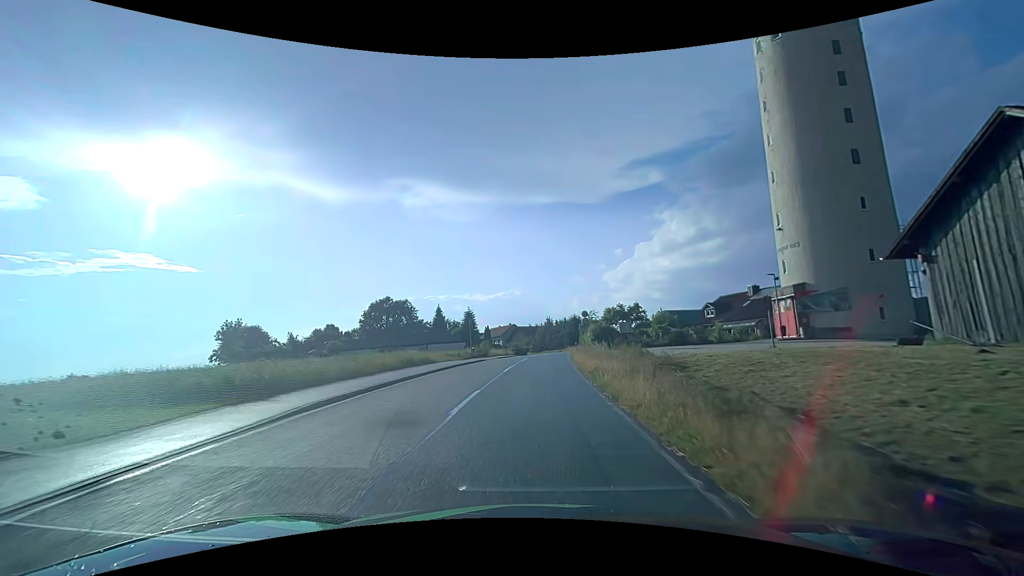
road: tertiary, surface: asphalt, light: Day
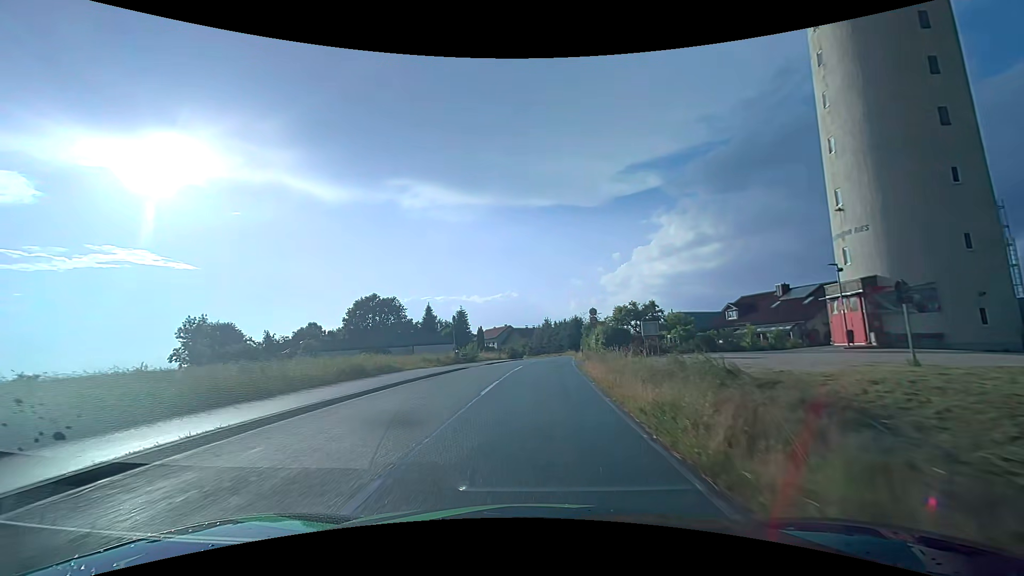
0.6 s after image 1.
(0.0, +8.3) m; 0°
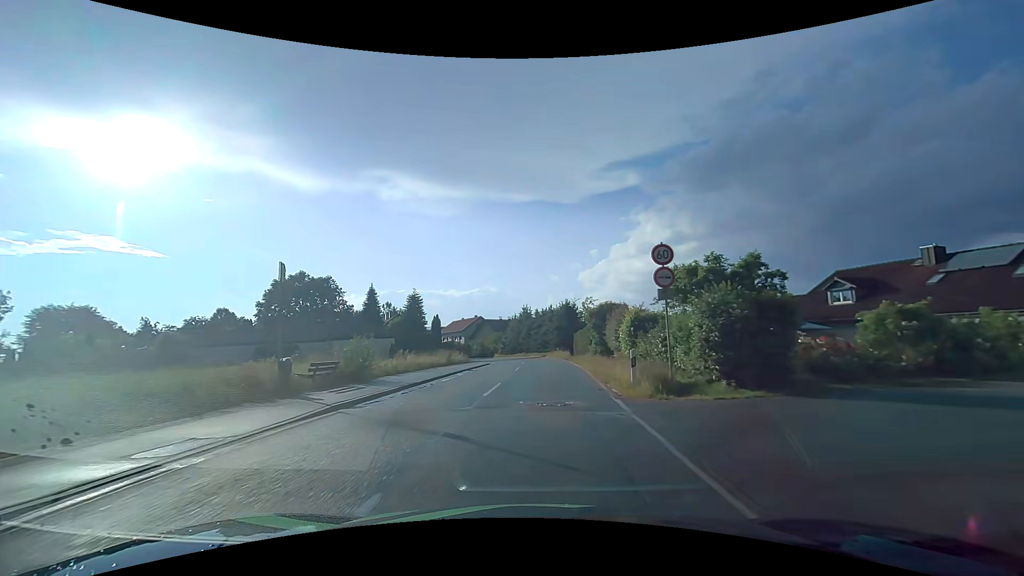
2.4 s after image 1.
(+0.7, +24.8) m; +4°
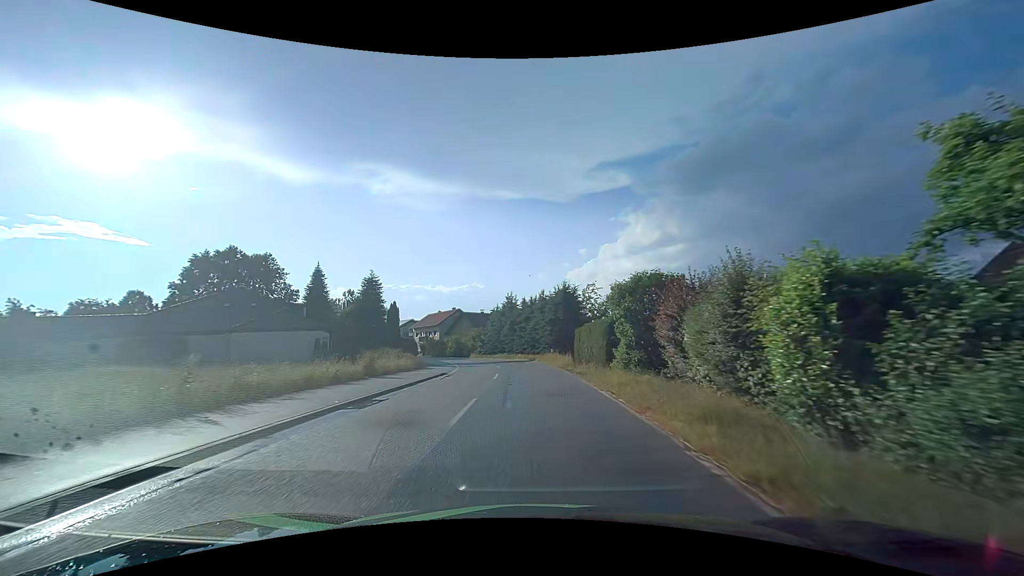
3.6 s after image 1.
(+0.1, +16.4) m; +1°
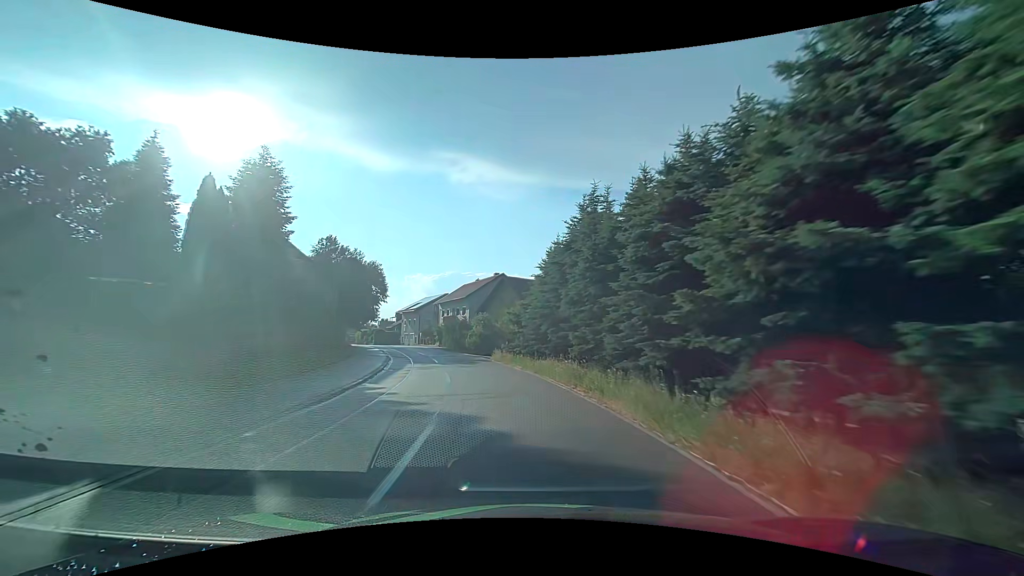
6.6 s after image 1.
(-1.7, +40.7) m; -9°
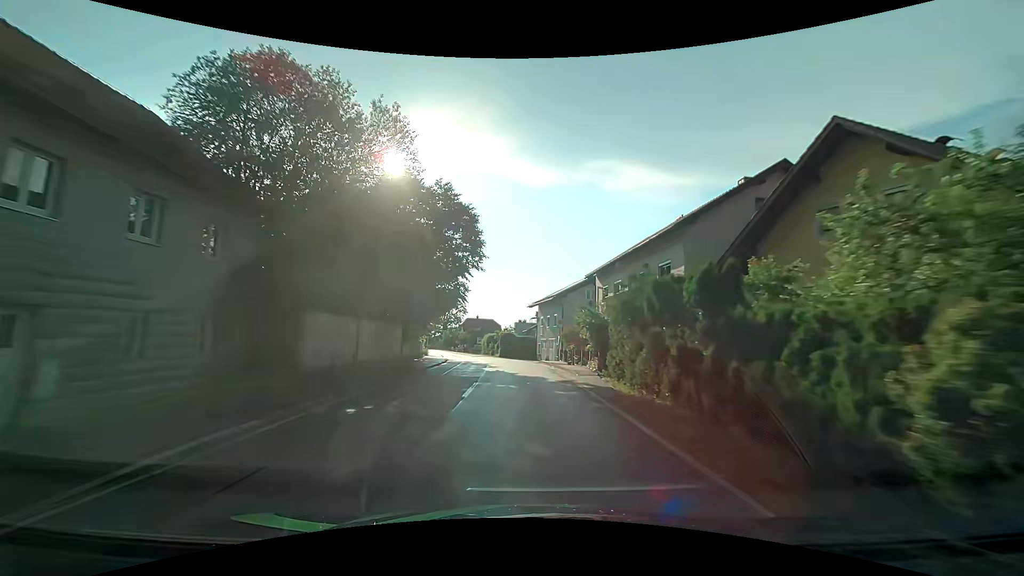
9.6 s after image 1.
(-6.8, +40.8) m; -18°
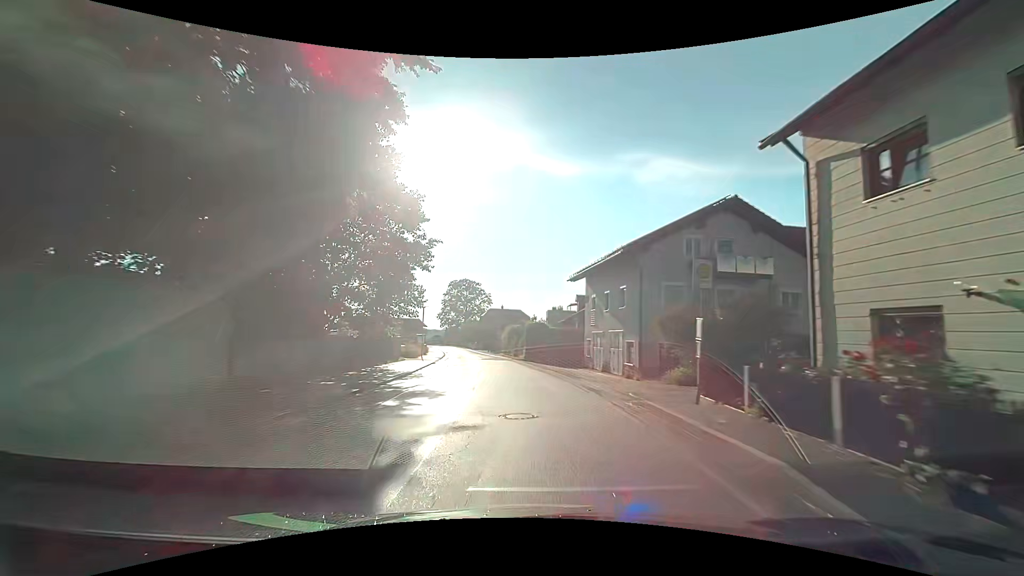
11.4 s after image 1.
(-0.9, +25.2) m; -4°
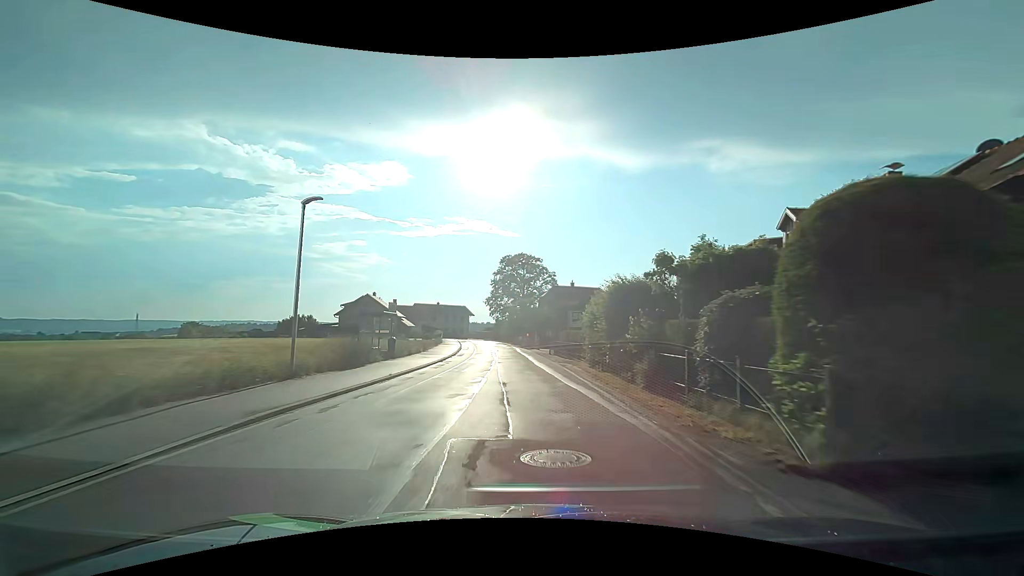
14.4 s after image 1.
(-2.8, +41.6) m; -7°
(0, +10) (-1, +20) (-1, +30) (-2, +40) (-3, +50) (-4, +60) (-5, +70) (-7, +80) (-9, +89) (-10, +99) m
